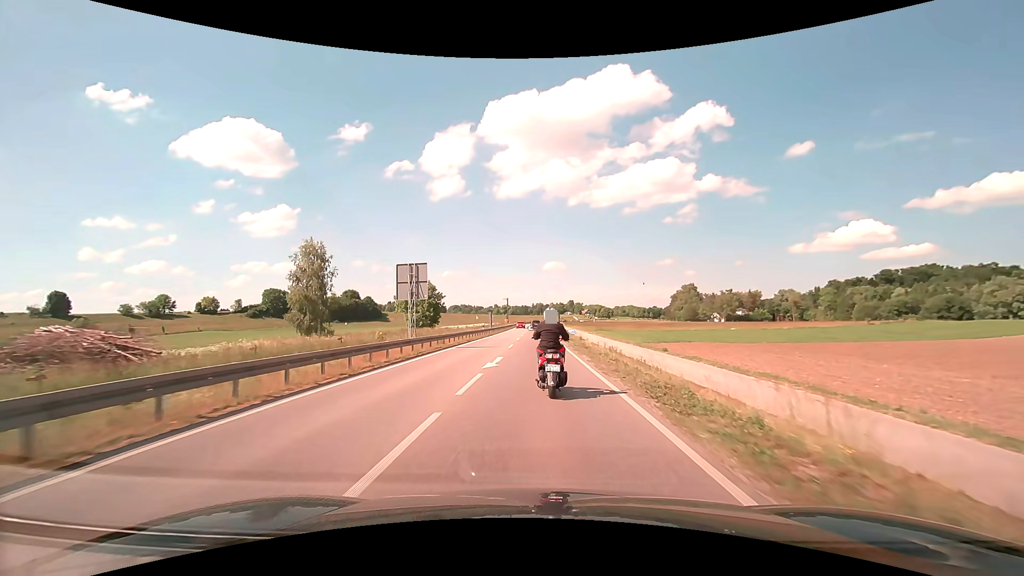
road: secondary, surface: asphalt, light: Day
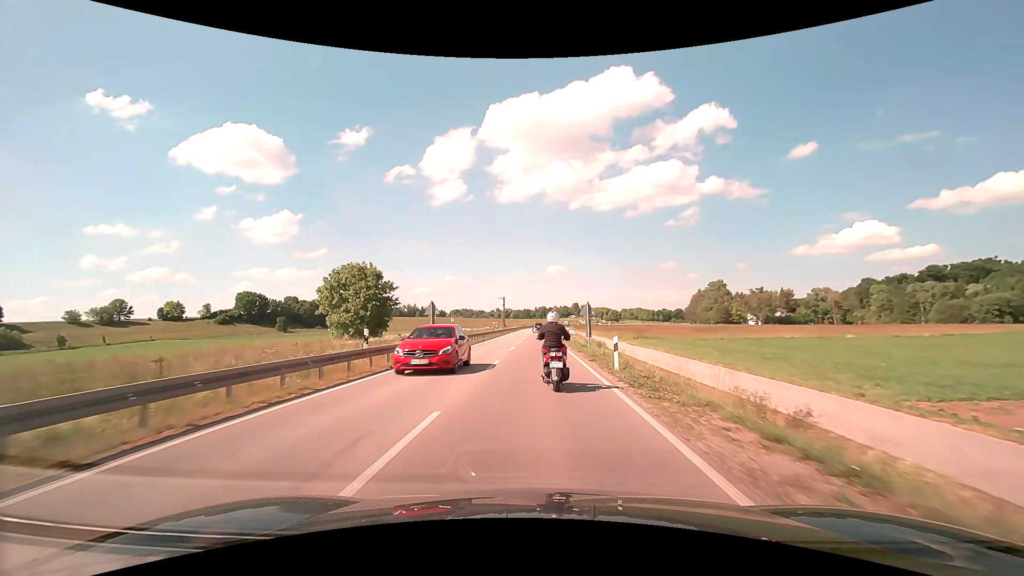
(+0.1, +36.6) m; 0°
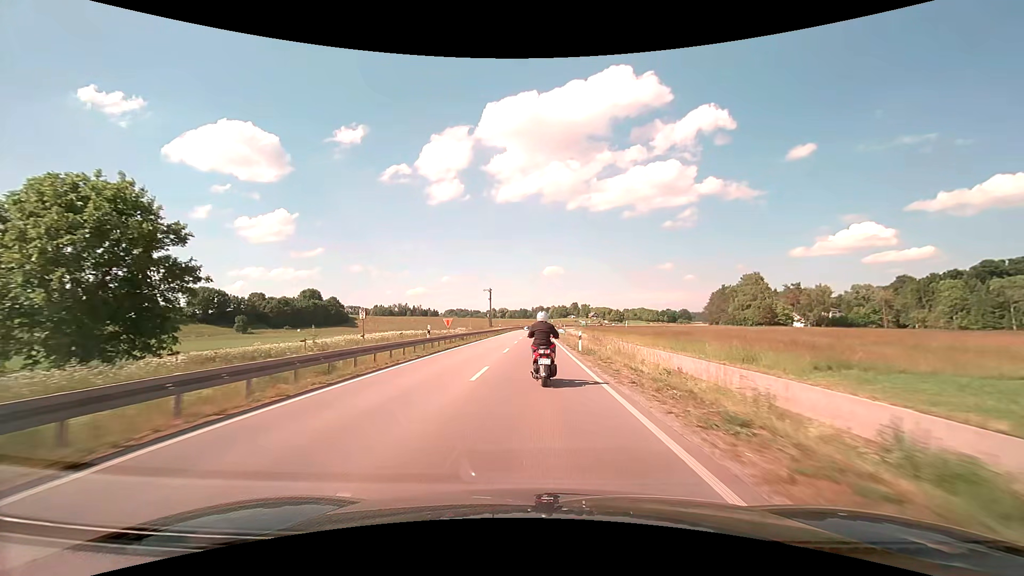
(0.0, +39.6) m; 0°
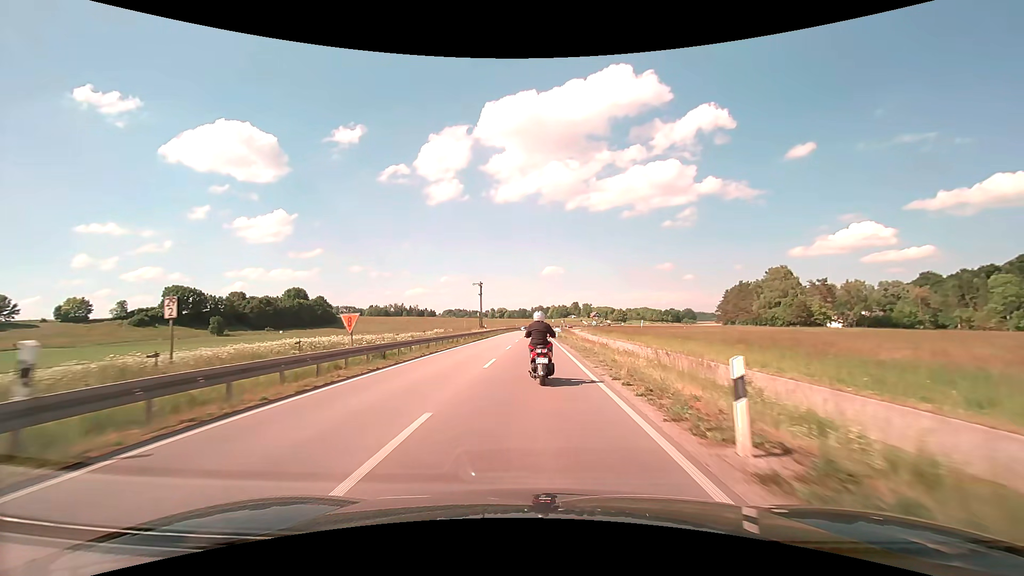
(0.0, +20.5) m; 0°
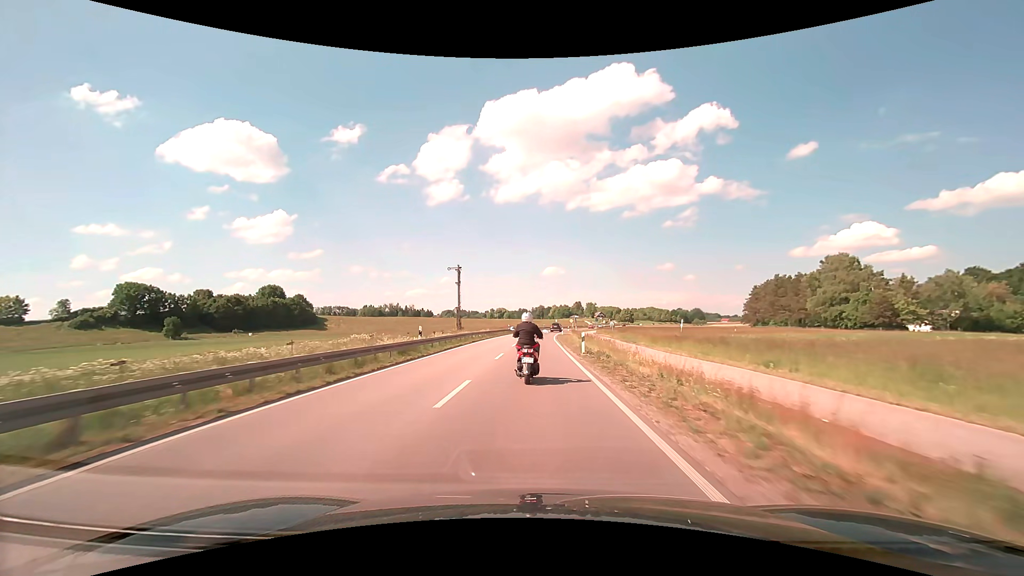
(-0.1, +31.4) m; 0°
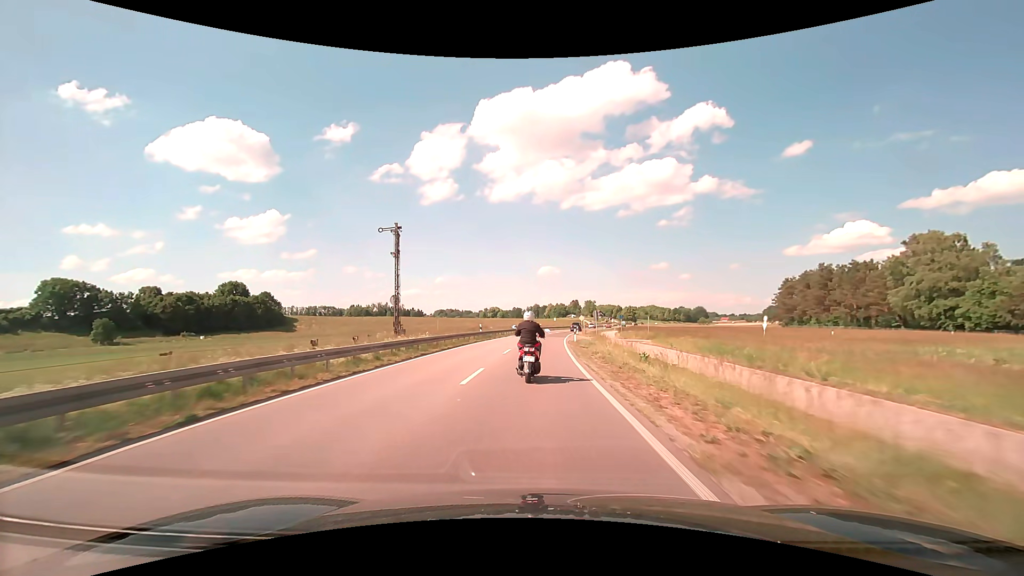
(+0.1, +32.1) m; +1°
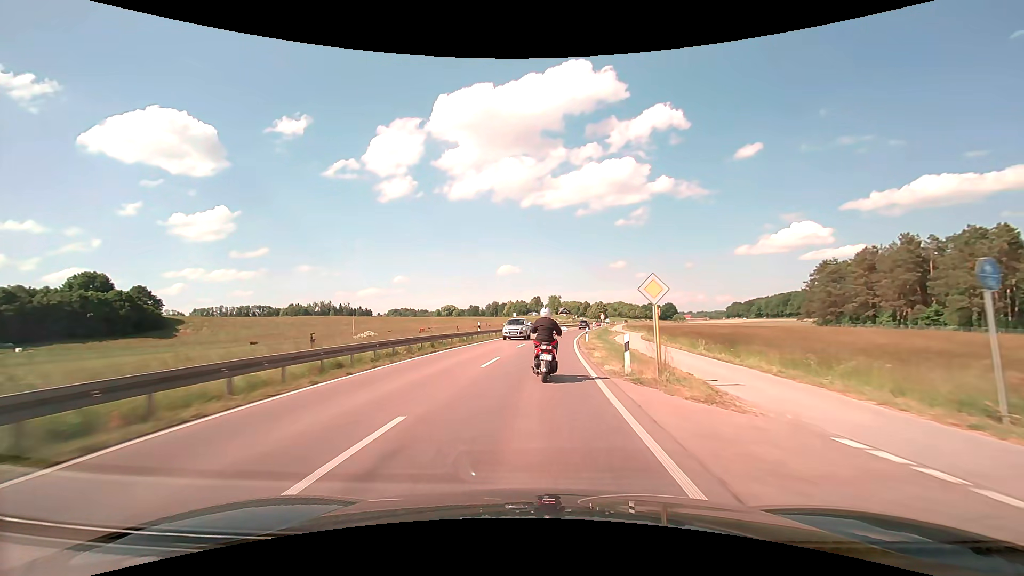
(+1.7, +54.2) m; +4°
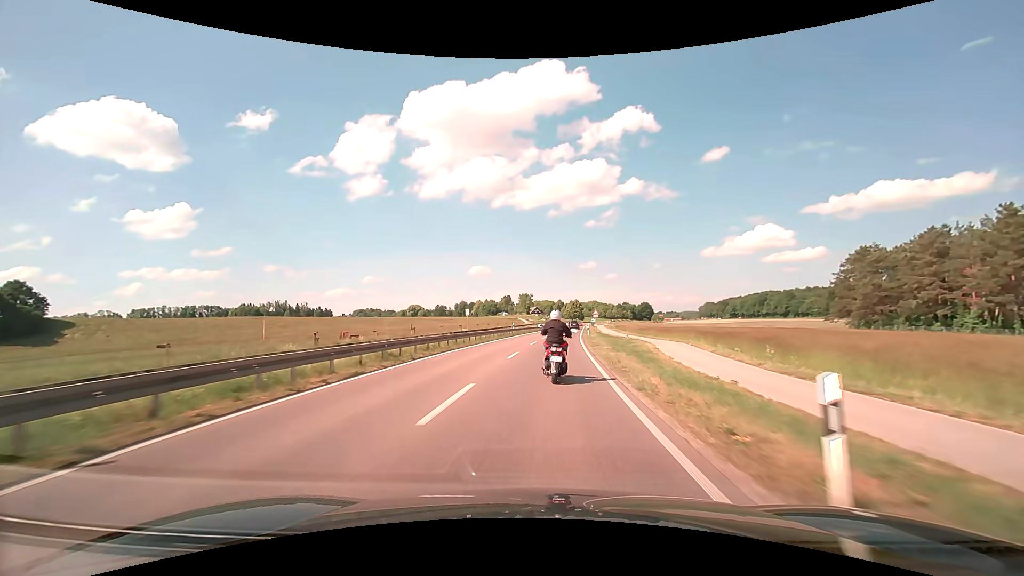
(+1.1, +32.0) m; +3°
(0, +10) (+1, +20) (+1, +30) (+2, +40) (+3, +50) (+4, +60) (+5, +70) (+6, +80) (+7, +90) (+8, +100) m
